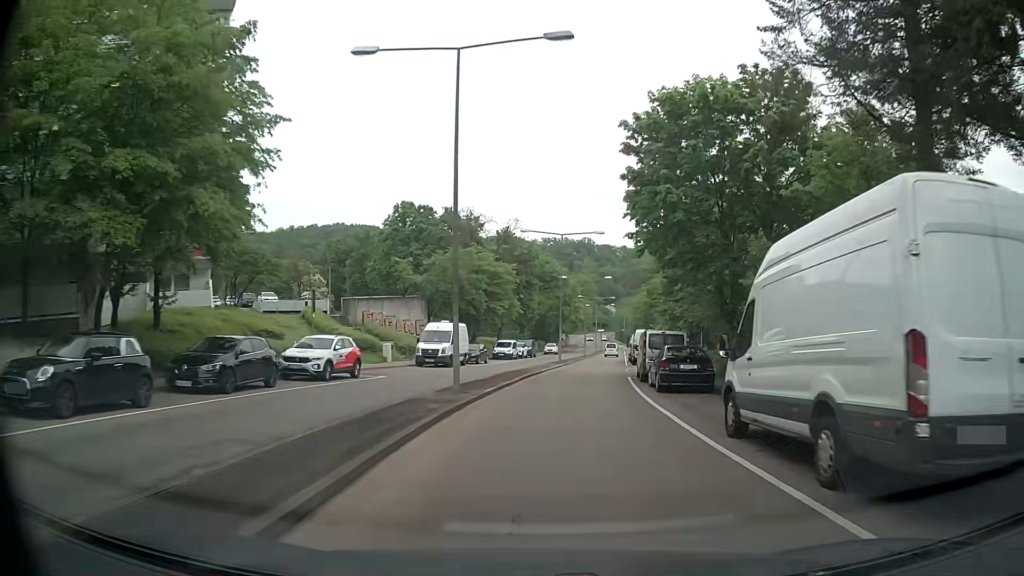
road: secondary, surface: asphalt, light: Day
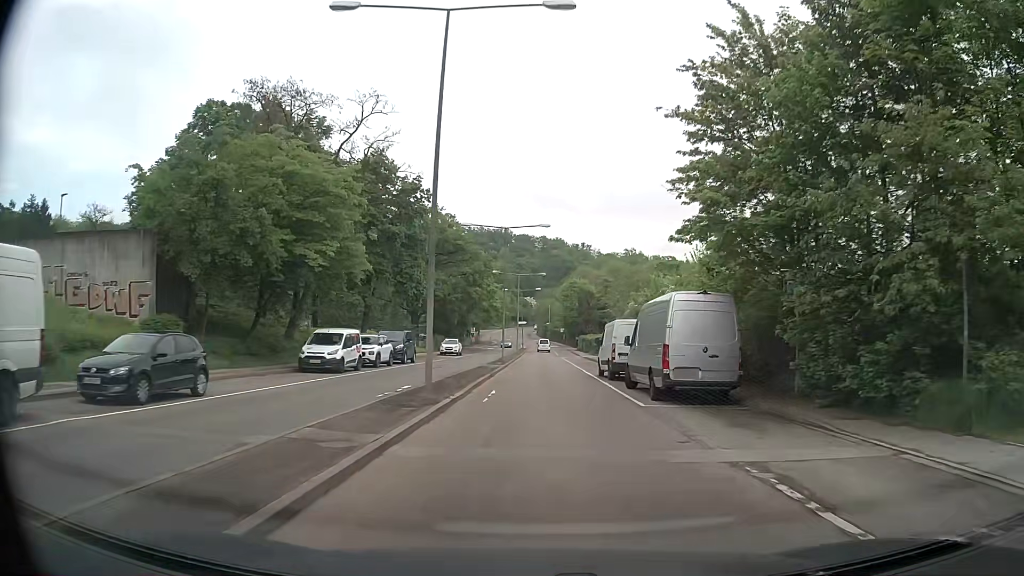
(+2.2, +34.1) m; +8°
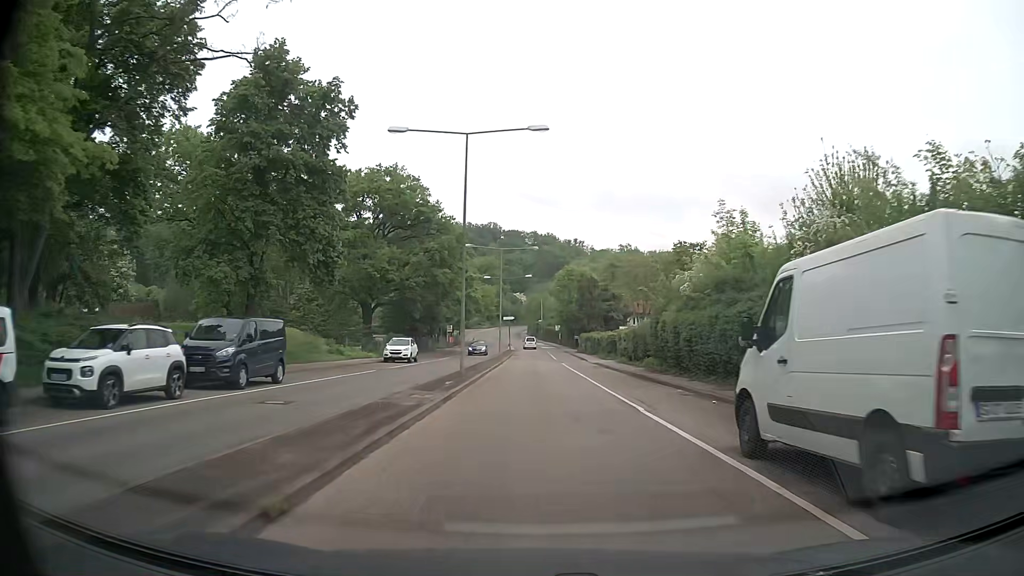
(-0.1, +21.6) m; 0°
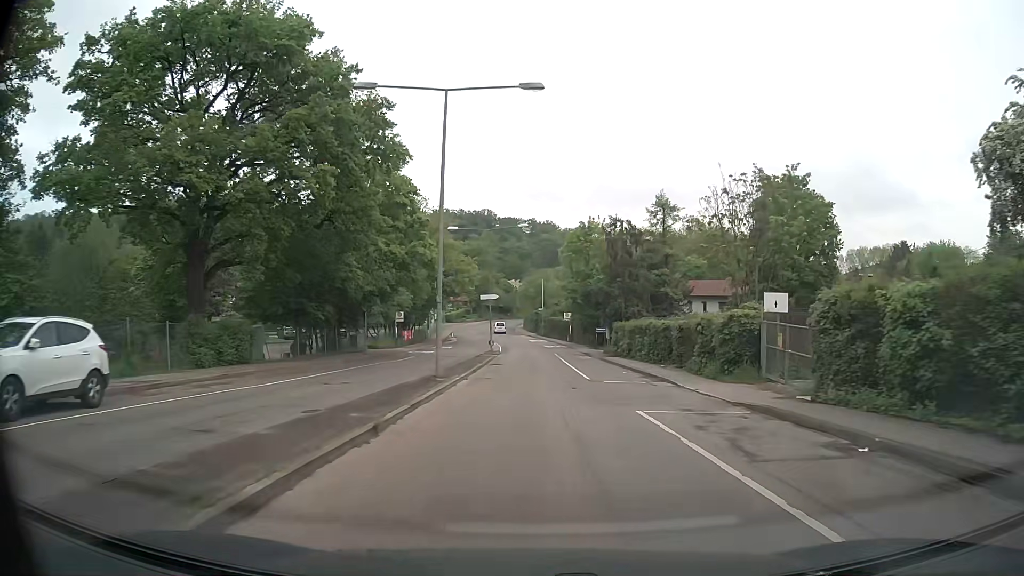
(0.0, +36.3) m; 0°
